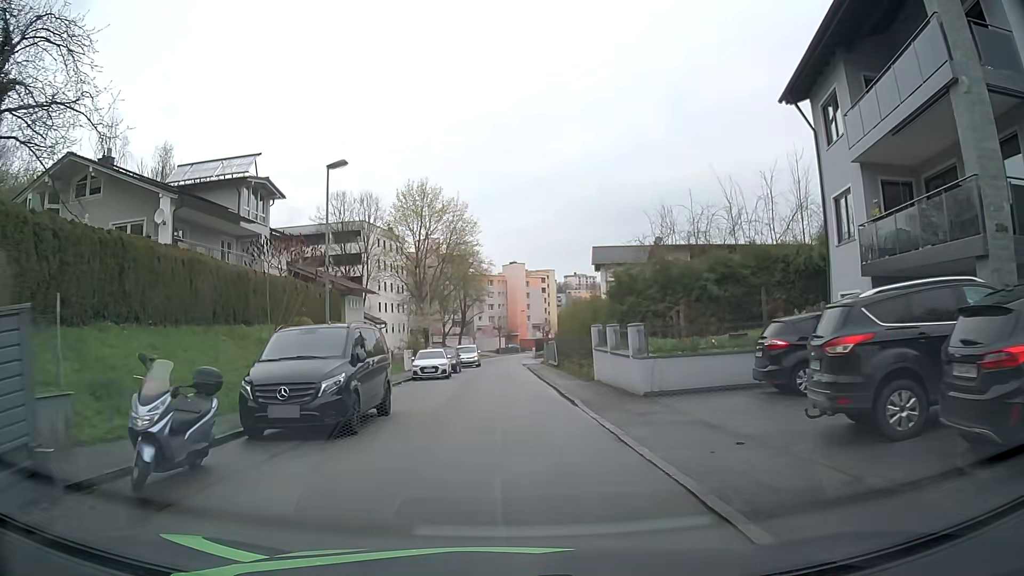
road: residential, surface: asphalt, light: Day
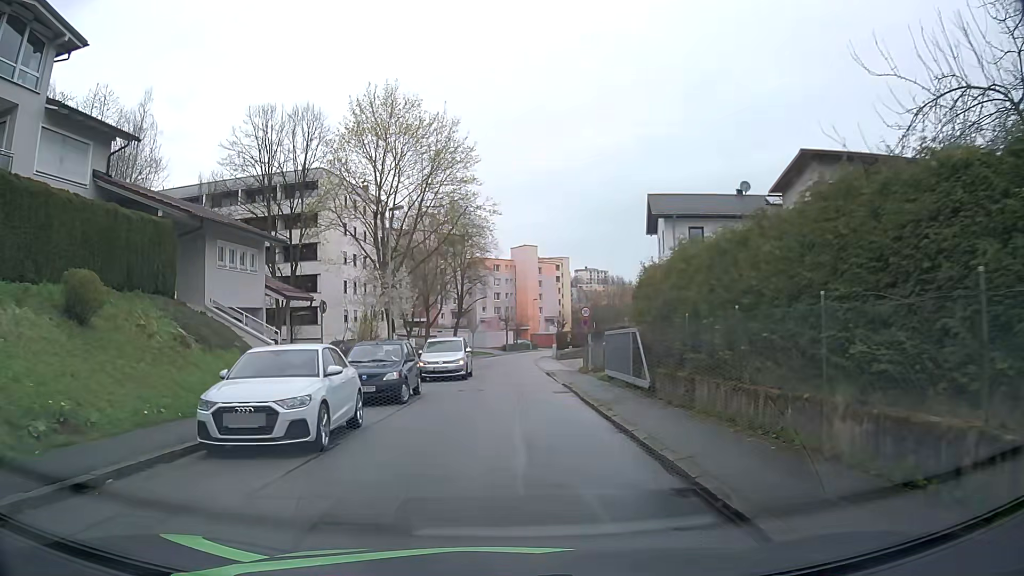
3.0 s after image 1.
(-0.3, +23.1) m; -1°
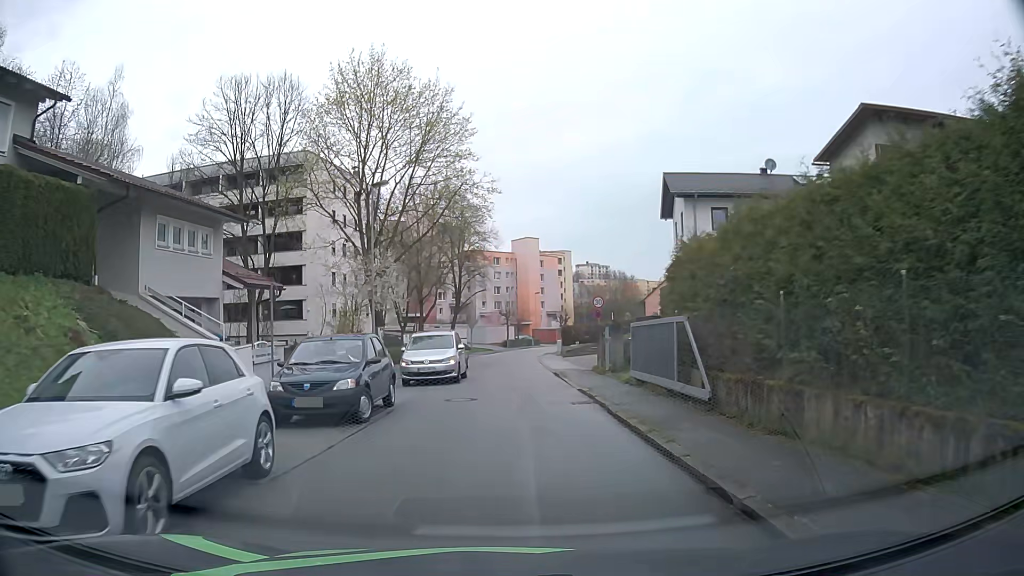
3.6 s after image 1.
(0.0, +4.7) m; 0°
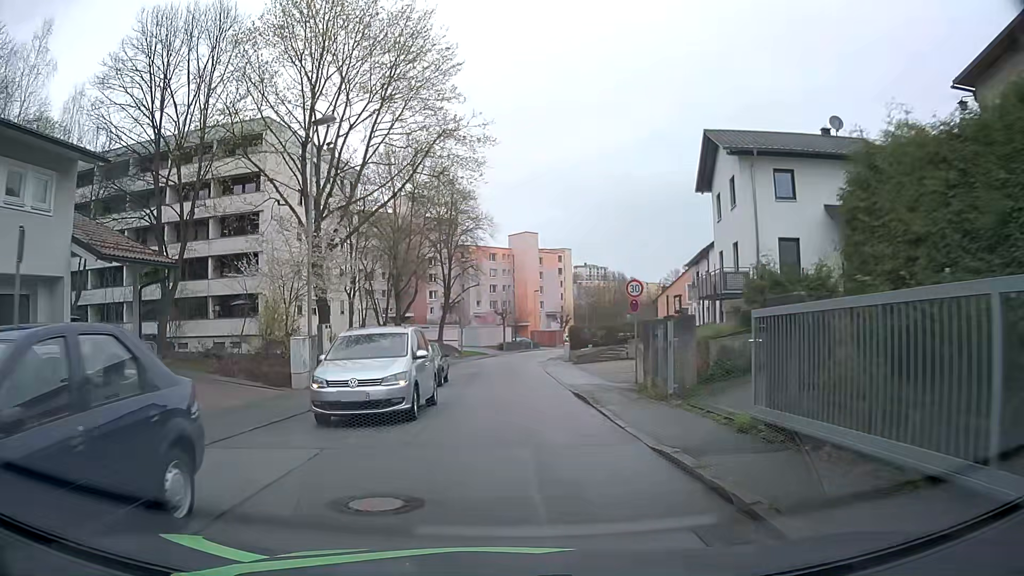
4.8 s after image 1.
(0.0, +9.5) m; 0°
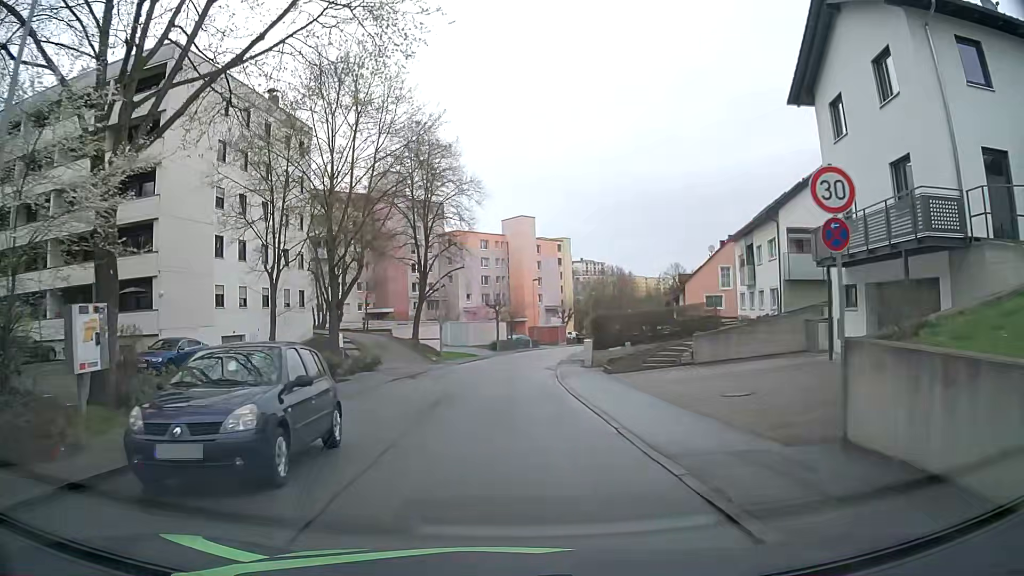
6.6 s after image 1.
(+0.1, +14.0) m; 0°
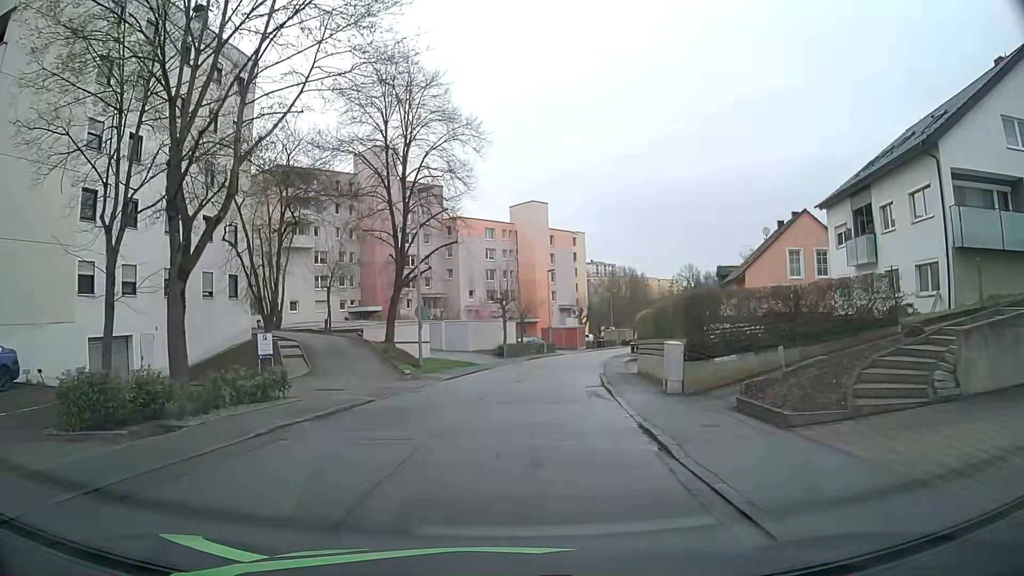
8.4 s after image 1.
(-0.1, +14.2) m; -1°
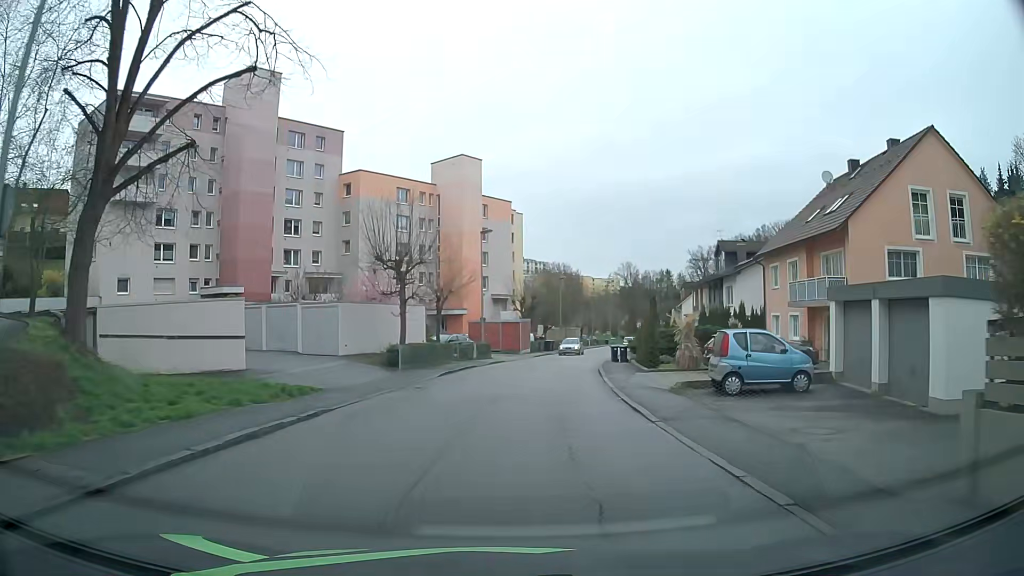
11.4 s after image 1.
(+1.1, +23.4) m; +7°
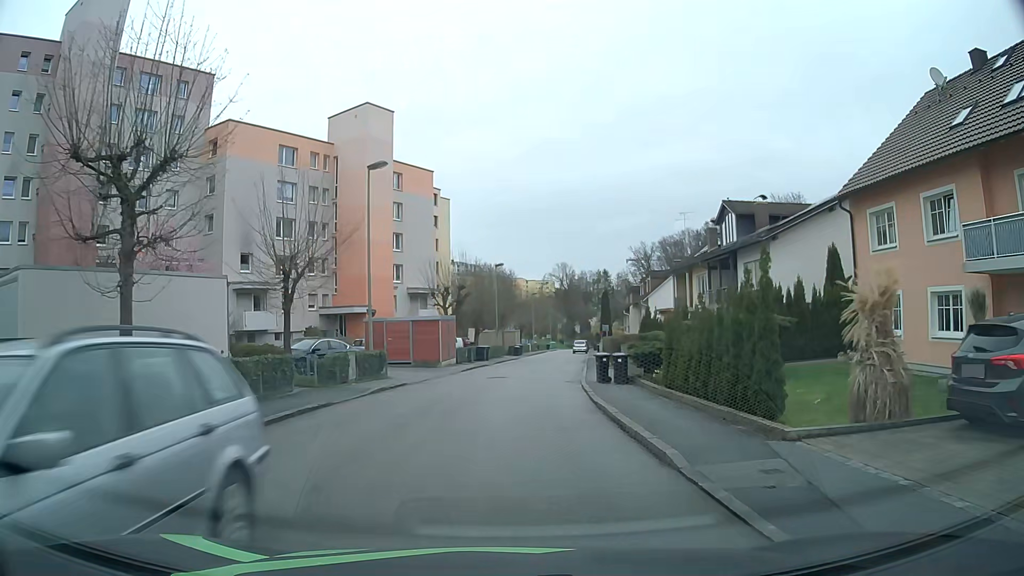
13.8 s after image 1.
(+0.8, +17.6) m; +5°
(0, +10) (+1, +20) (+2, +30) (+3, +40) (+4, +50) (+5, +60) (+5, +70) (+6, +80) (+7, +90) (+8, +100) m
